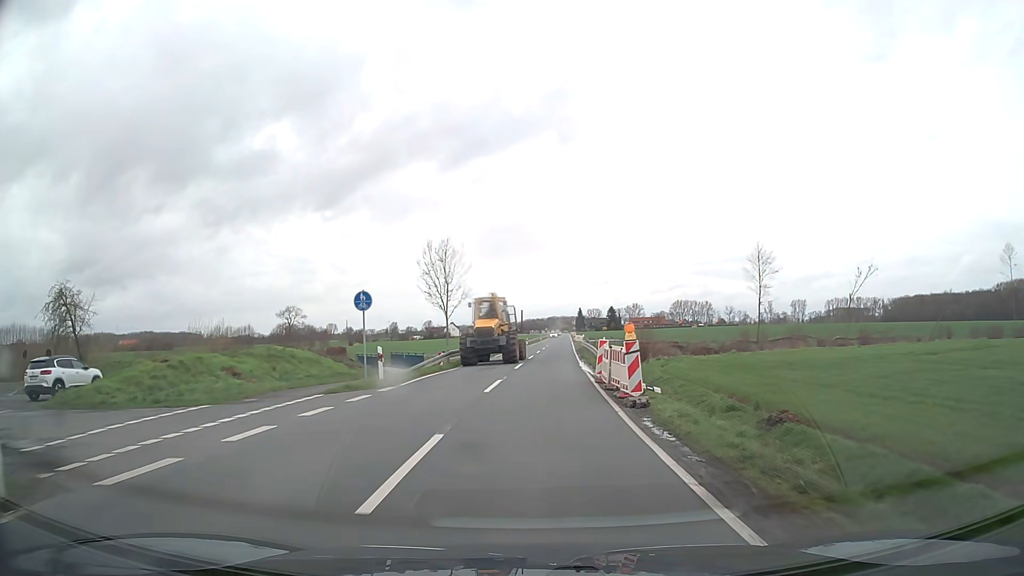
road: secondary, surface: asphalt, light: Day
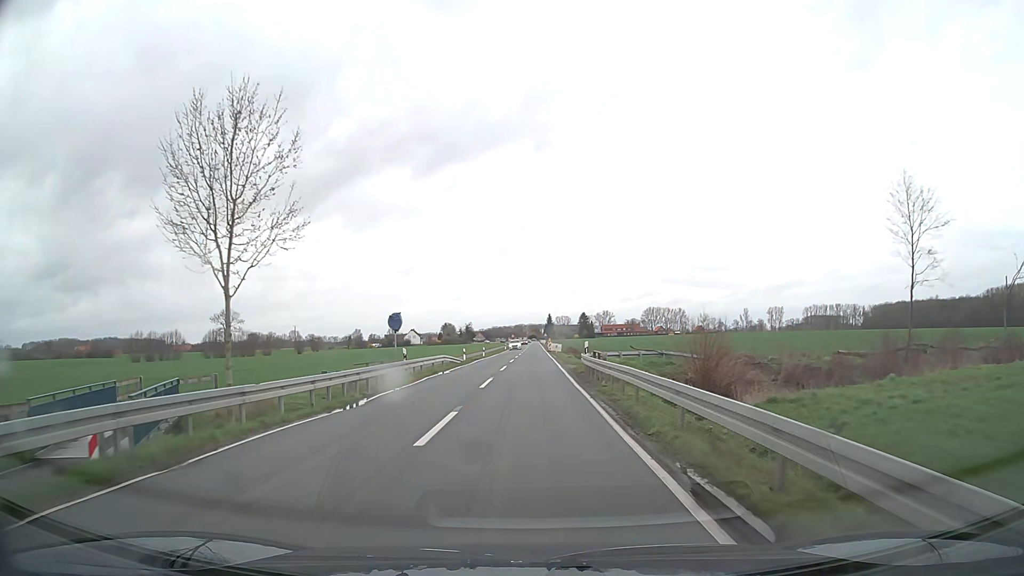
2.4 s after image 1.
(+0.8, +30.0) m; +2°
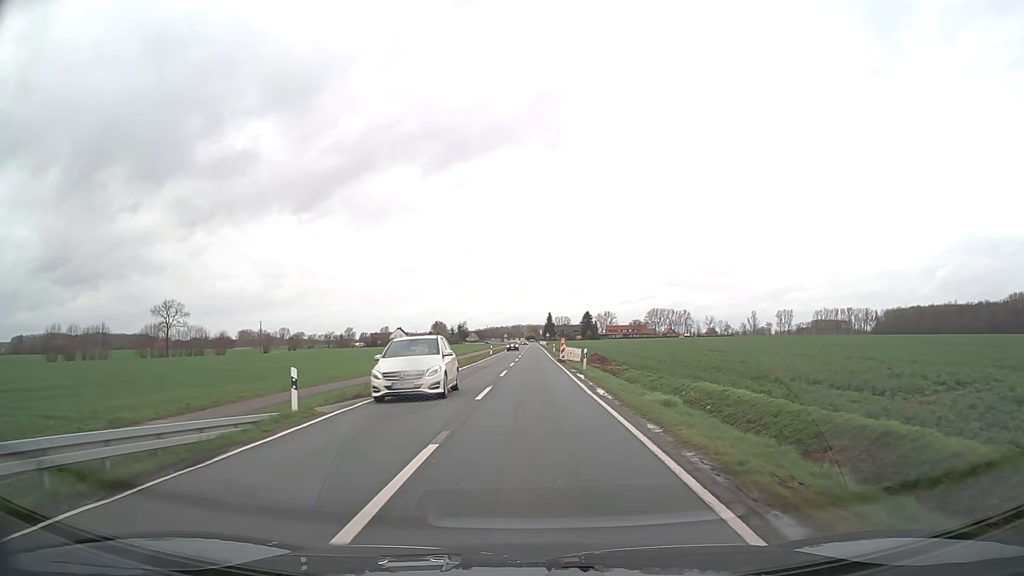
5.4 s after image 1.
(+0.3, +37.8) m; 0°
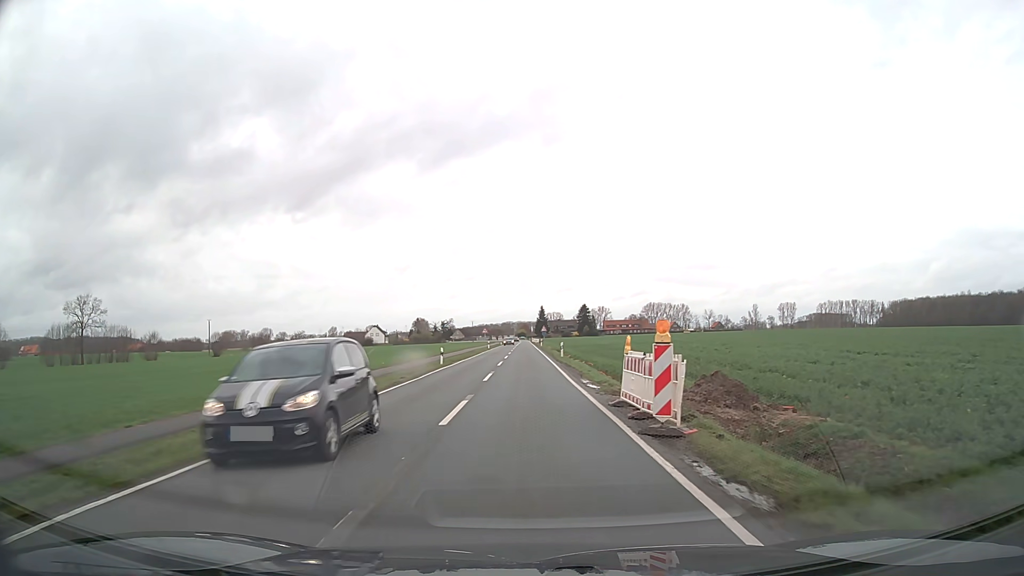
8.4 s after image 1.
(+0.4, +38.1) m; +1°
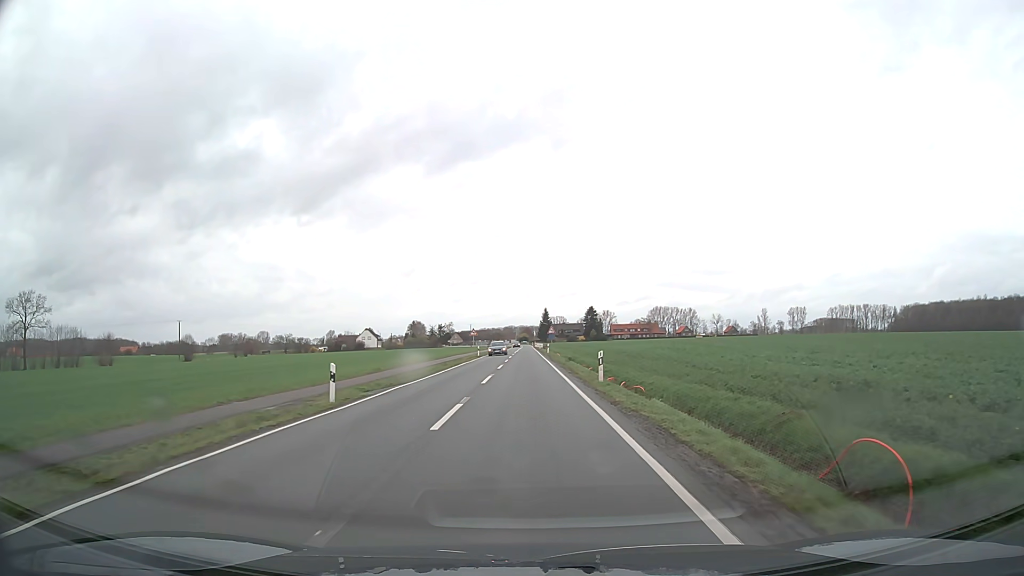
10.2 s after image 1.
(0.0, +23.0) m; 0°
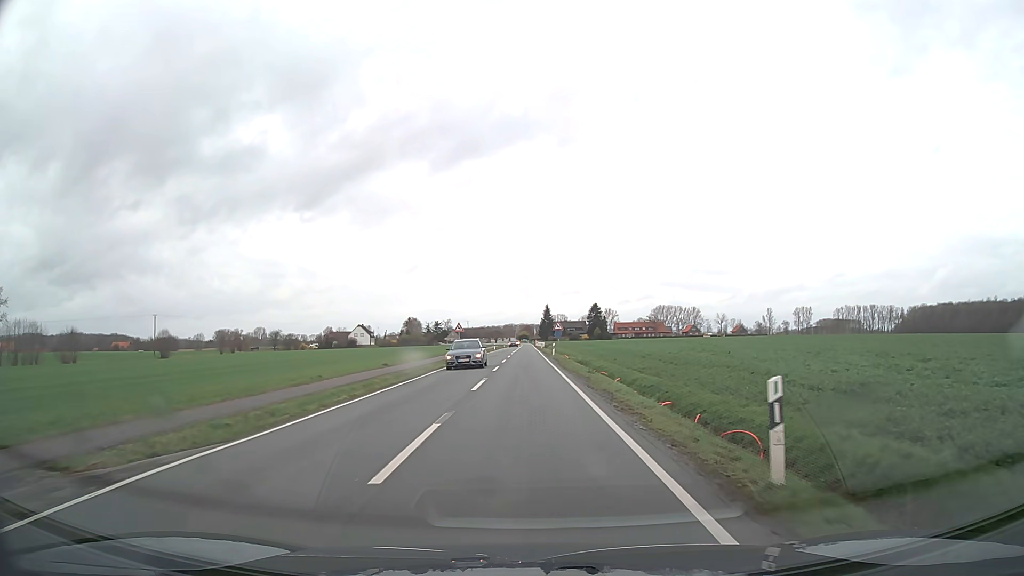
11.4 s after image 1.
(0.0, +15.3) m; 0°
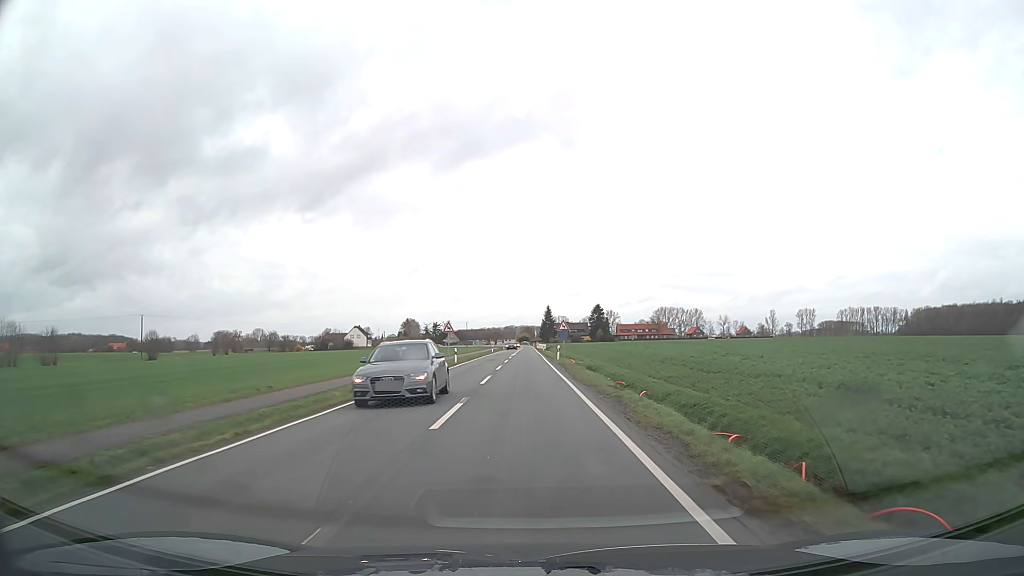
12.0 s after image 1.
(0.0, +7.7) m; 0°
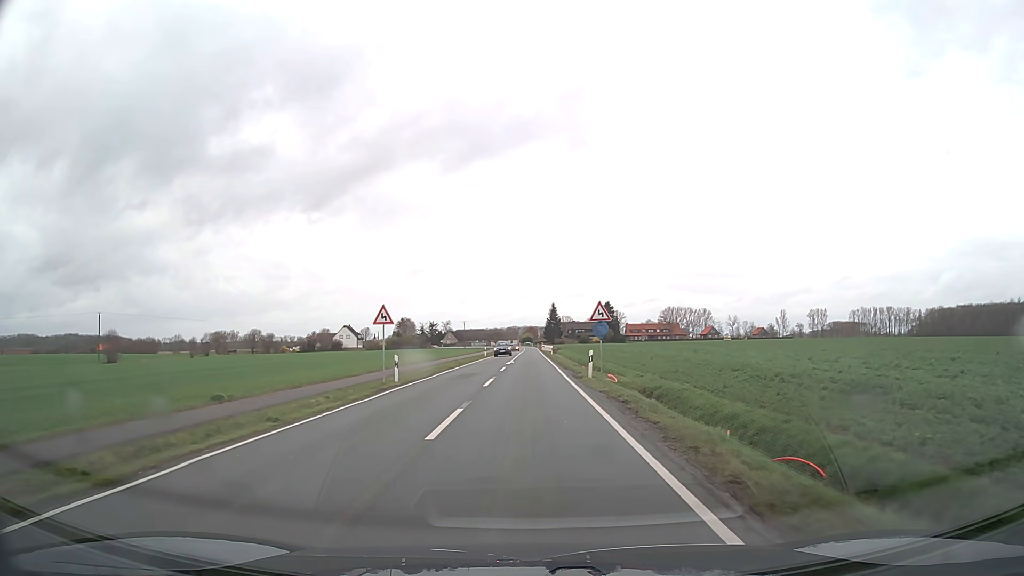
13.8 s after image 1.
(-0.1, +23.0) m; 0°
